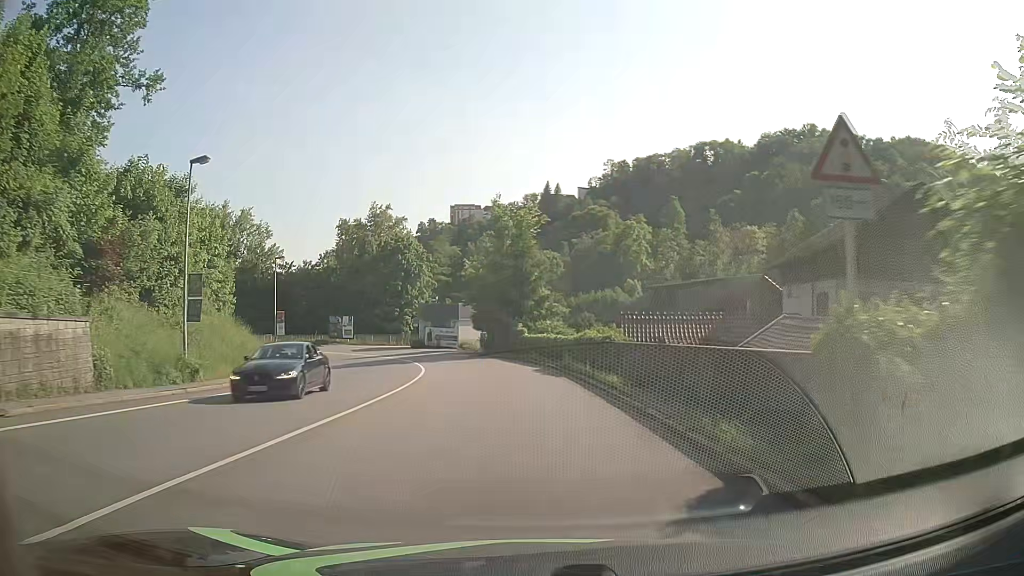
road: primary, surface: asphalt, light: Day
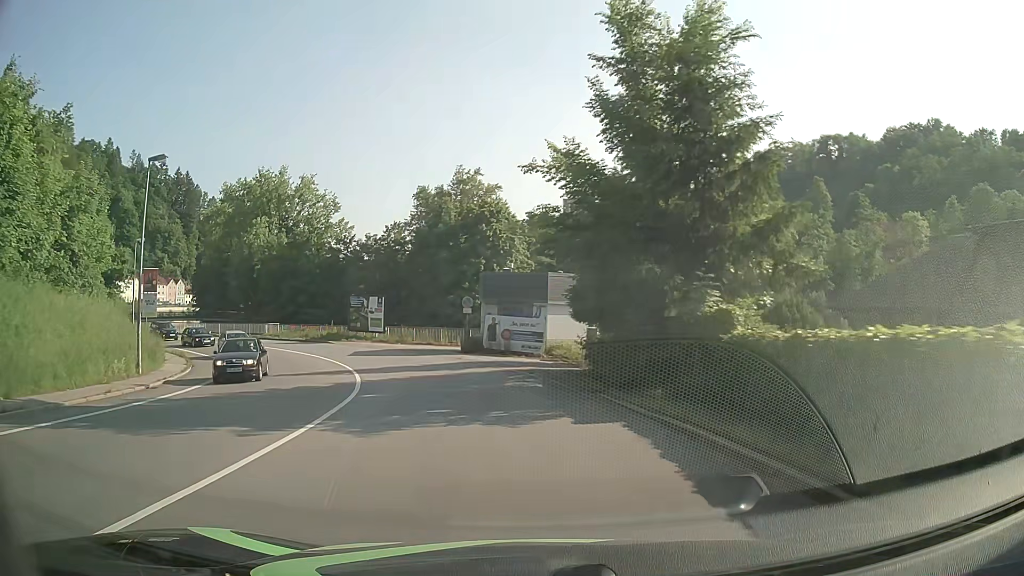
(-1.5, +30.5) m; -8°
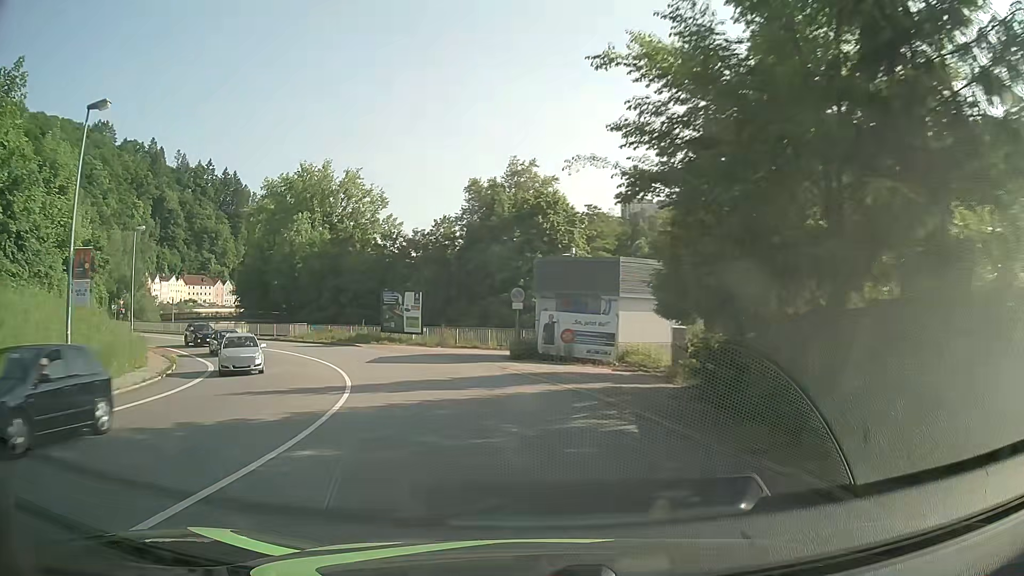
(-0.3, +7.6) m; -5°
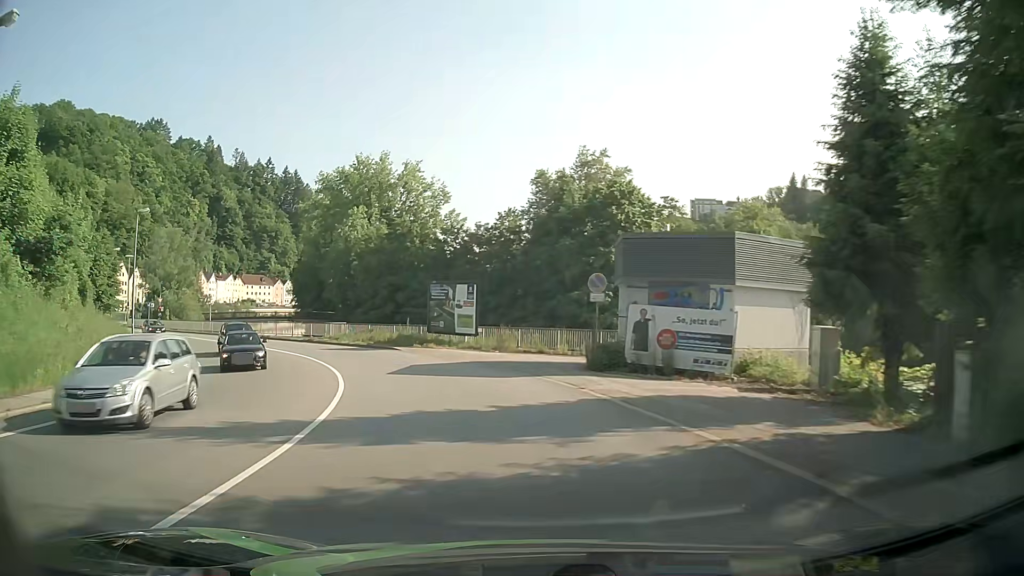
(-0.4, +7.6) m; -6°
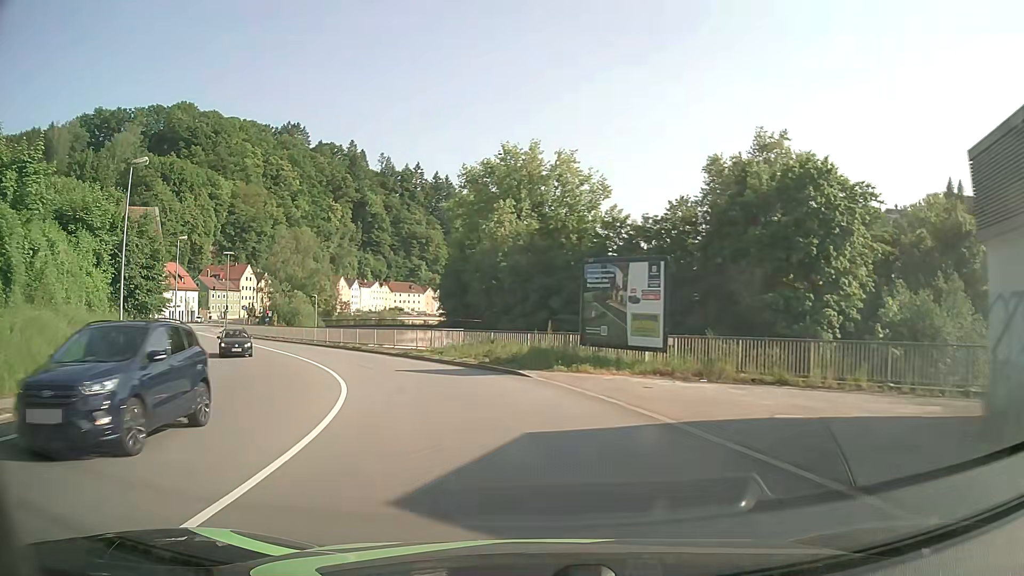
(-1.7, +15.1) m; -13°
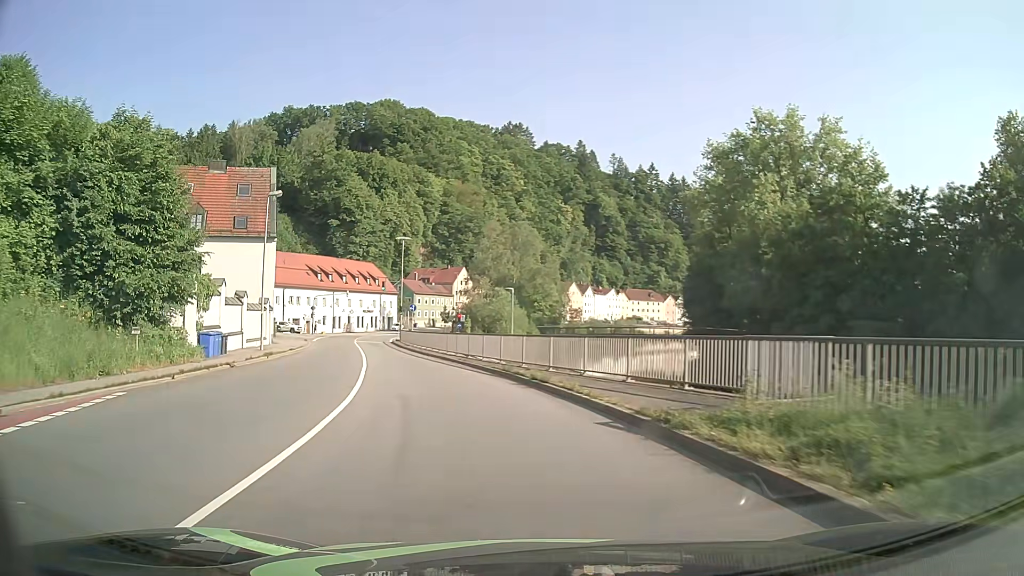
(-4.2, +22.2) m; -20°
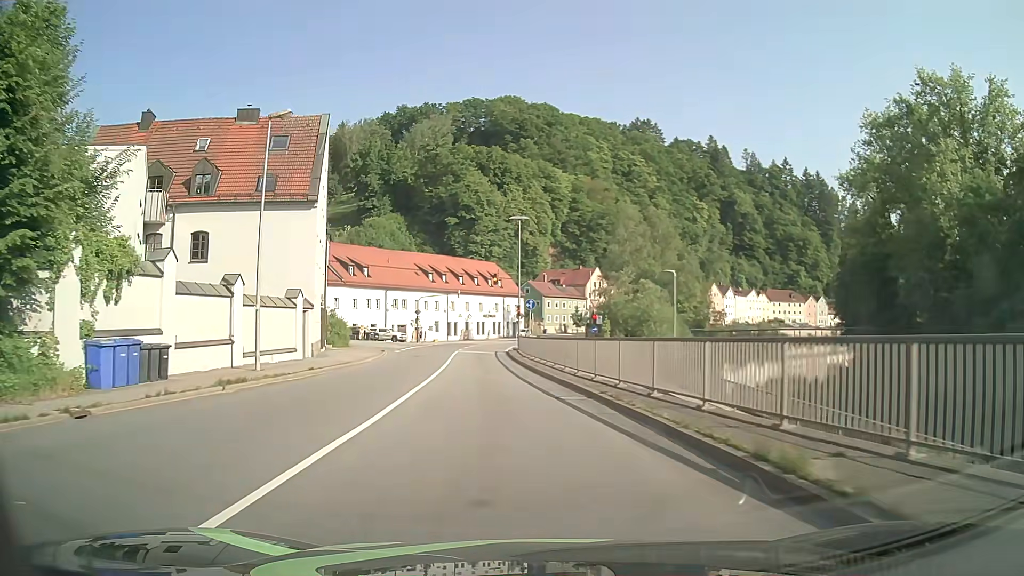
(-1.6, +15.1) m; -11°
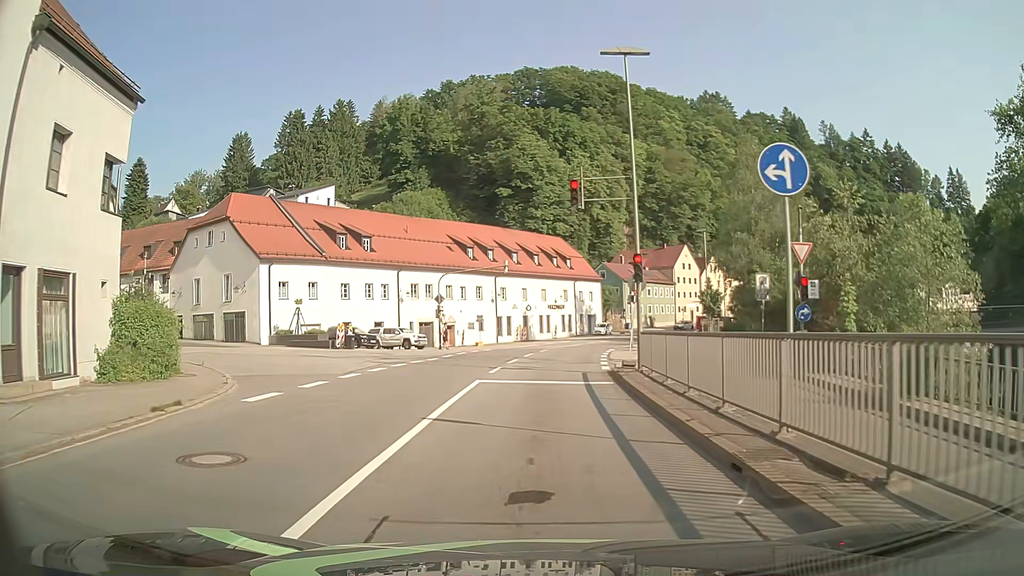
(-2.3, +29.9) m; -5°
(0, +10) (0, +20) (0, +30) (+2, +40) (+3, +50) (+6, +59) (+9, +69) (+12, +78) (+16, +88) (+21, +96) m
